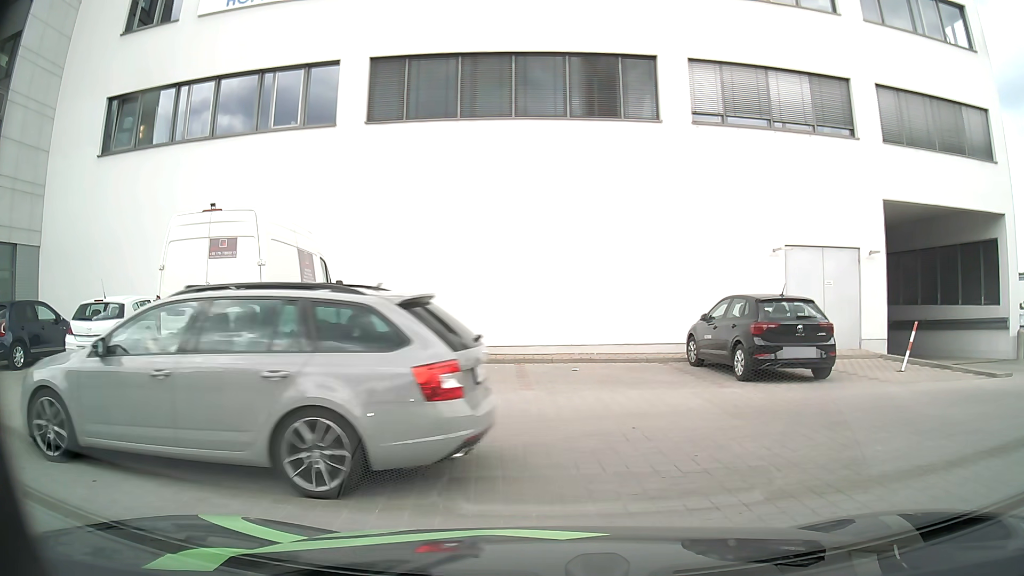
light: Day
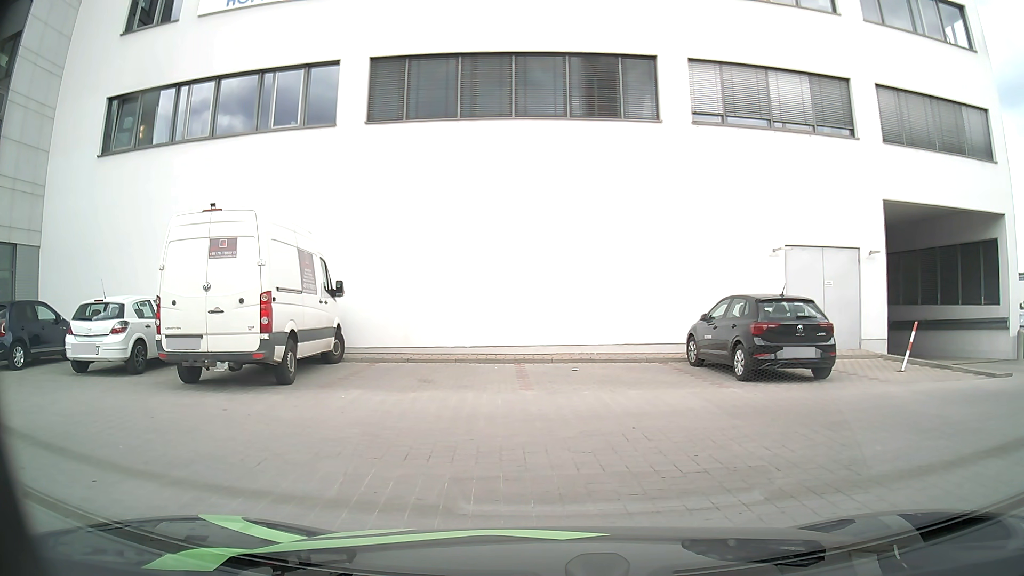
(0.0, 0.0) m; 0°
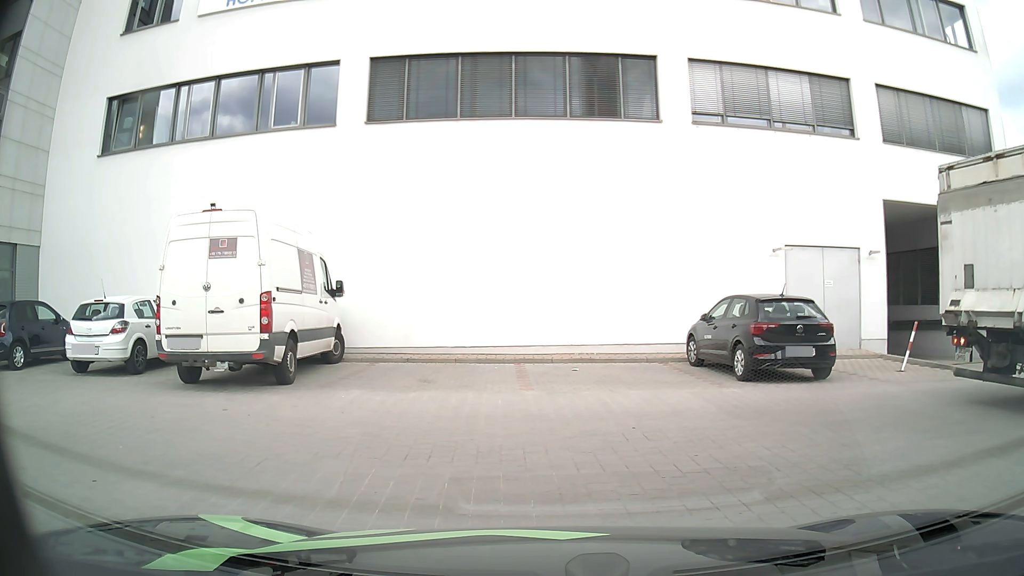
(0.0, 0.0) m; 0°
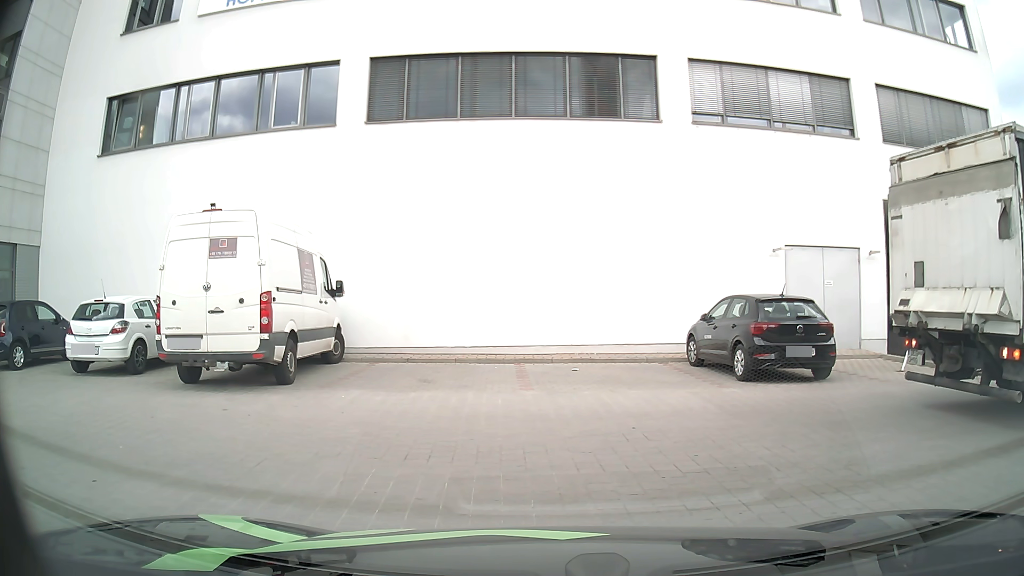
(0.0, 0.0) m; 0°
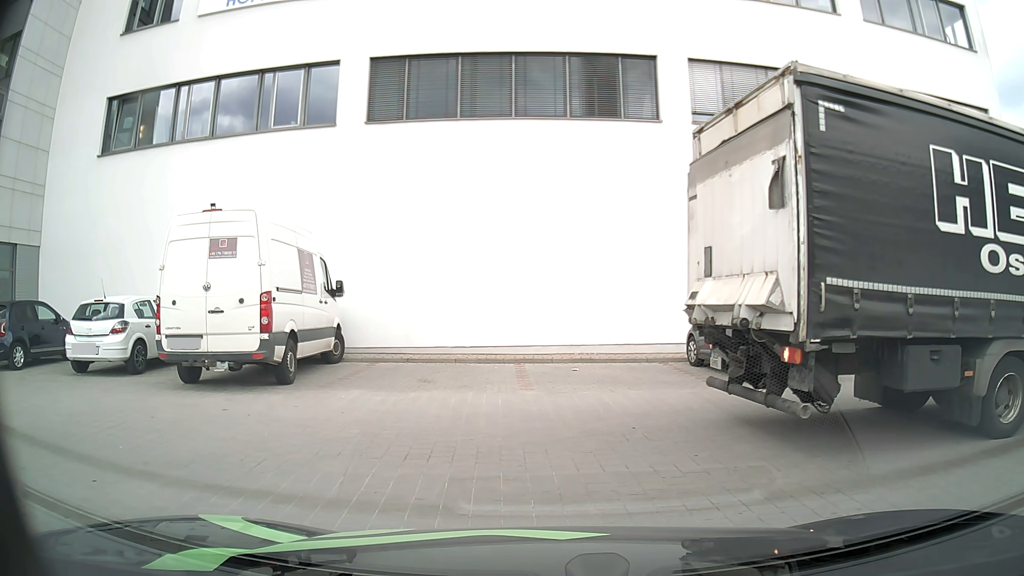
(0.0, 0.0) m; 0°
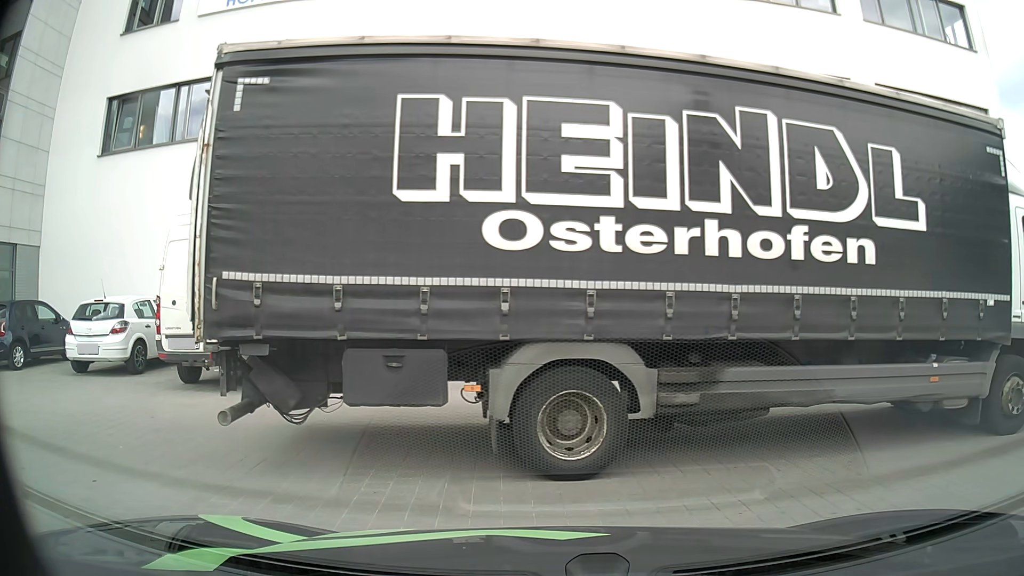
(0.0, 0.0) m; 0°
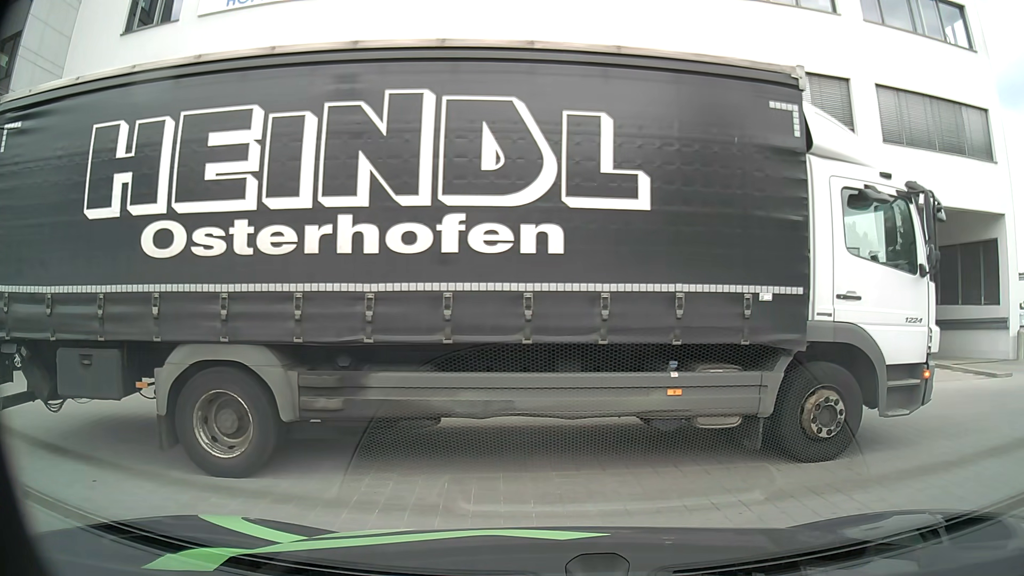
(0.0, 0.0) m; 0°
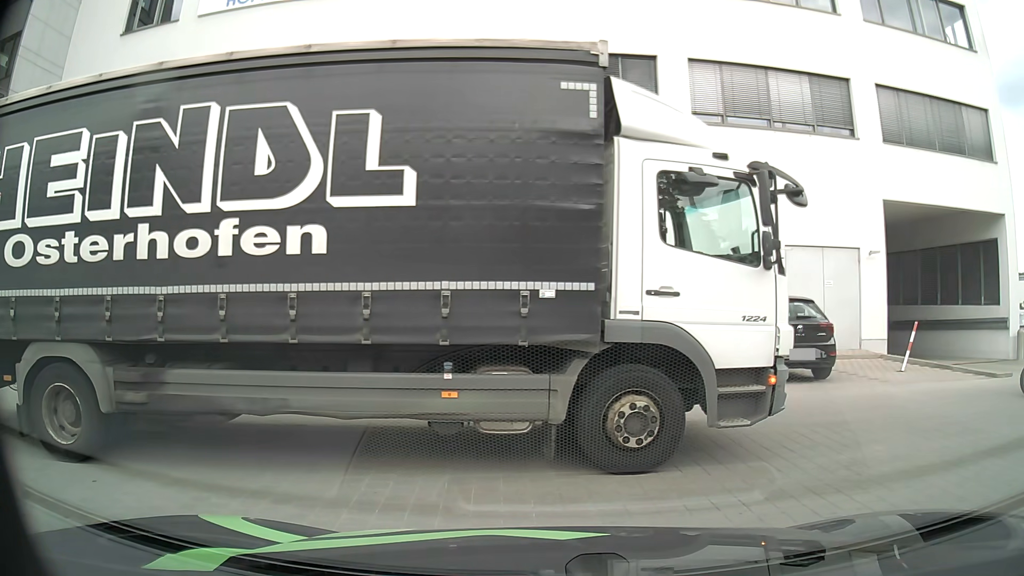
(0.0, 0.0) m; 0°
